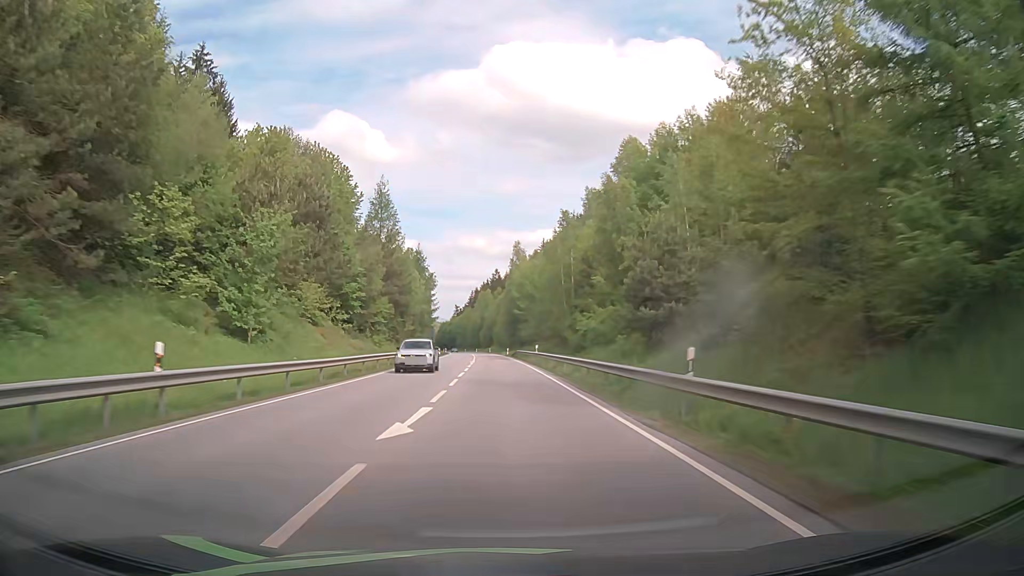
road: primary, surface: asphalt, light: Day
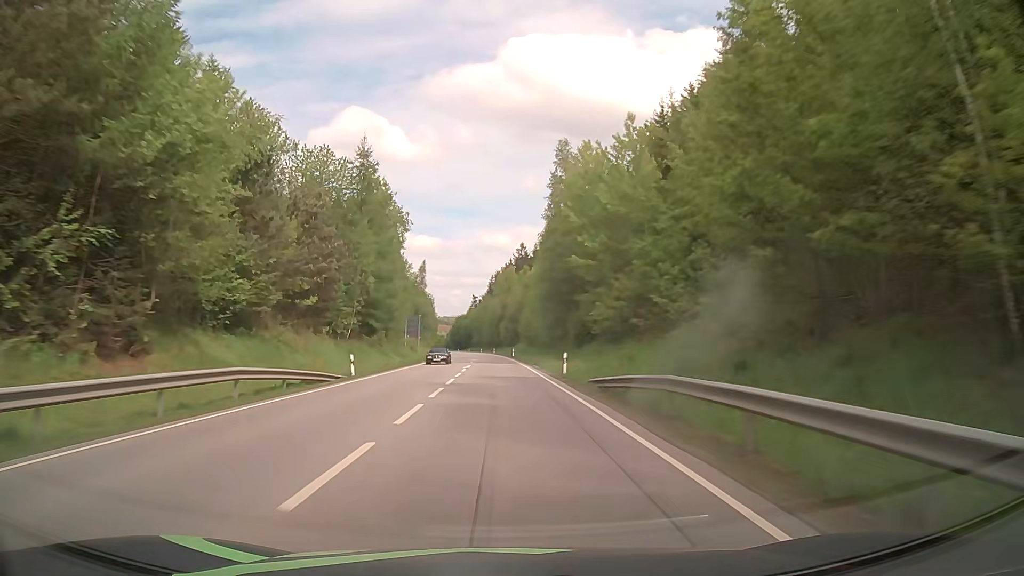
(+0.4, +64.3) m; -1°
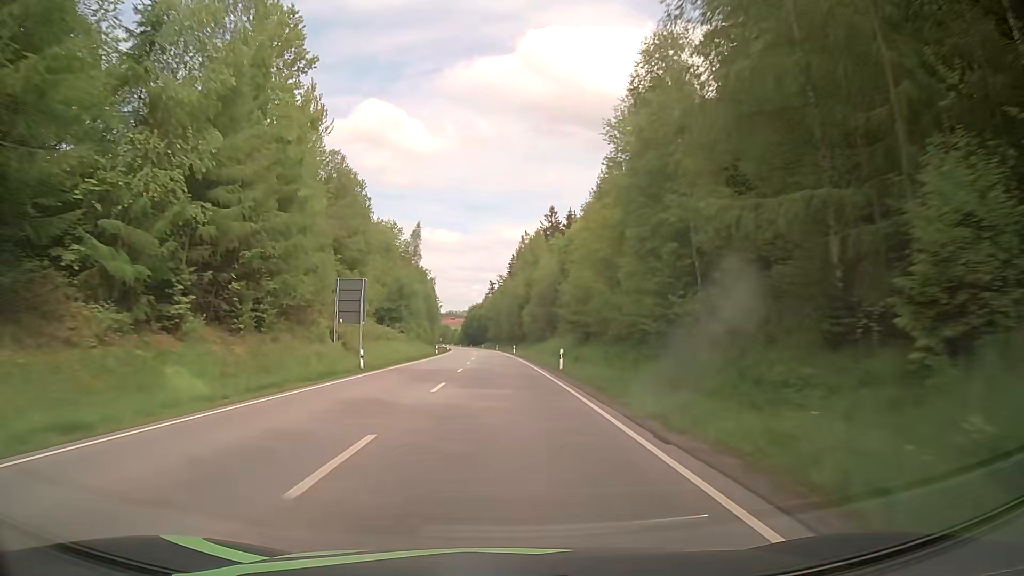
(-0.8, +48.6) m; -2°
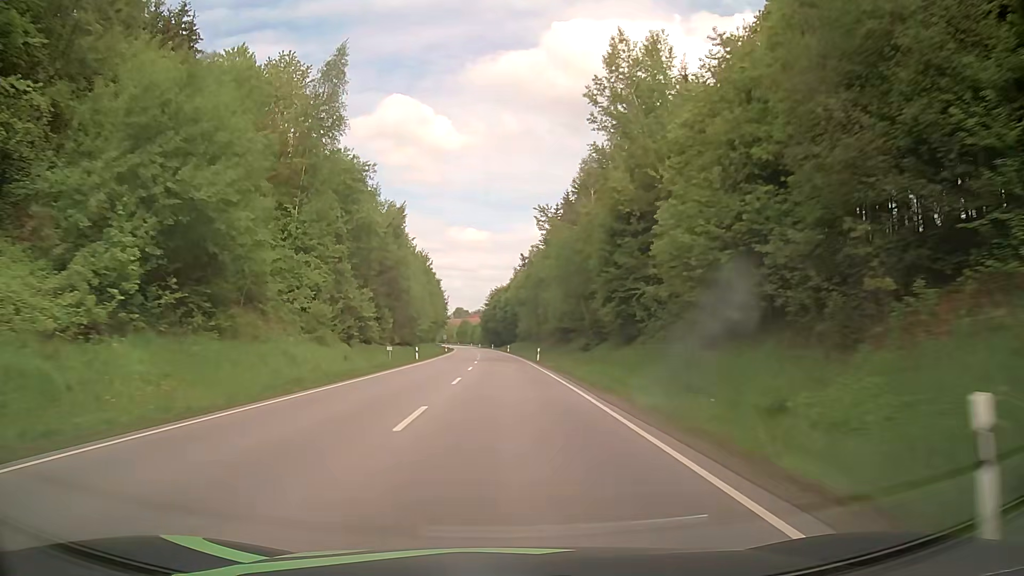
(-1.8, +78.7) m; -3°
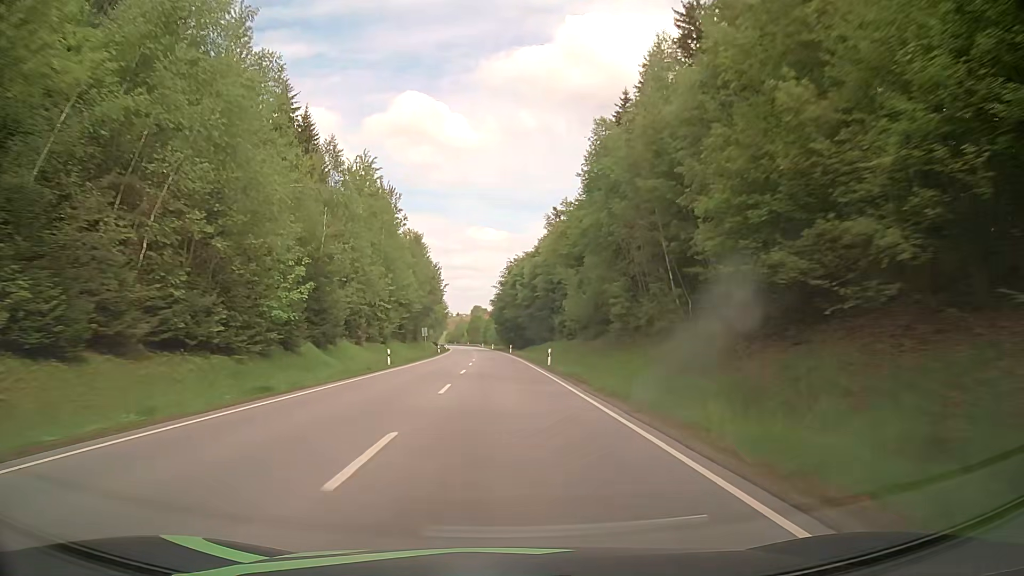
(-0.8, +63.4) m; -2°
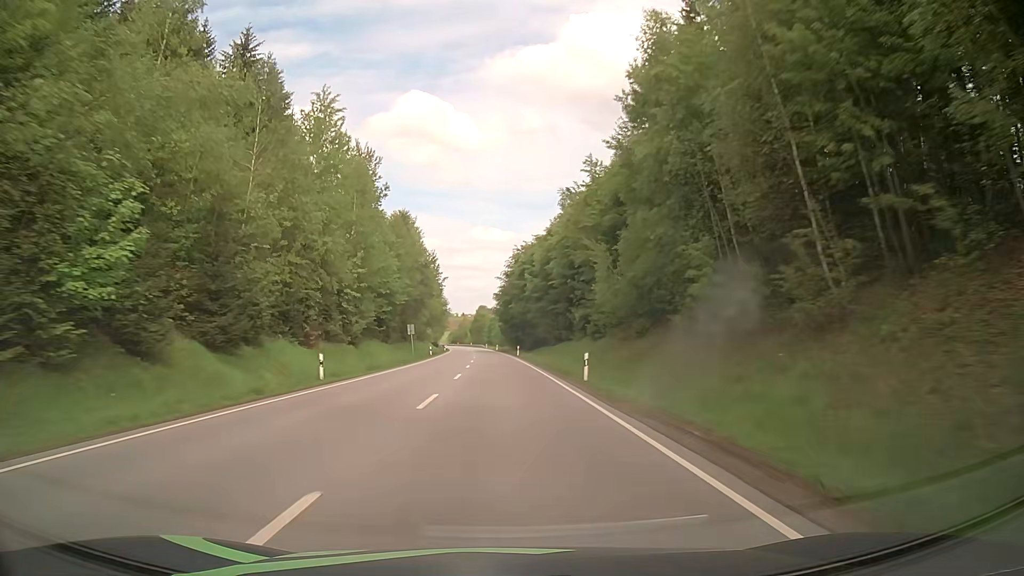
(0.0, +15.9) m; 0°
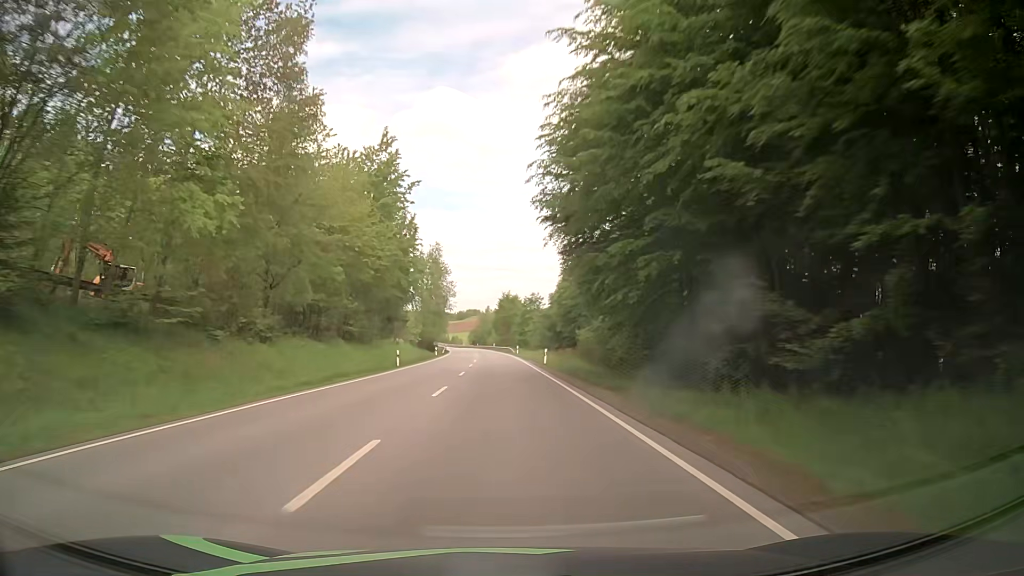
(-1.7, +79.6) m; -3°
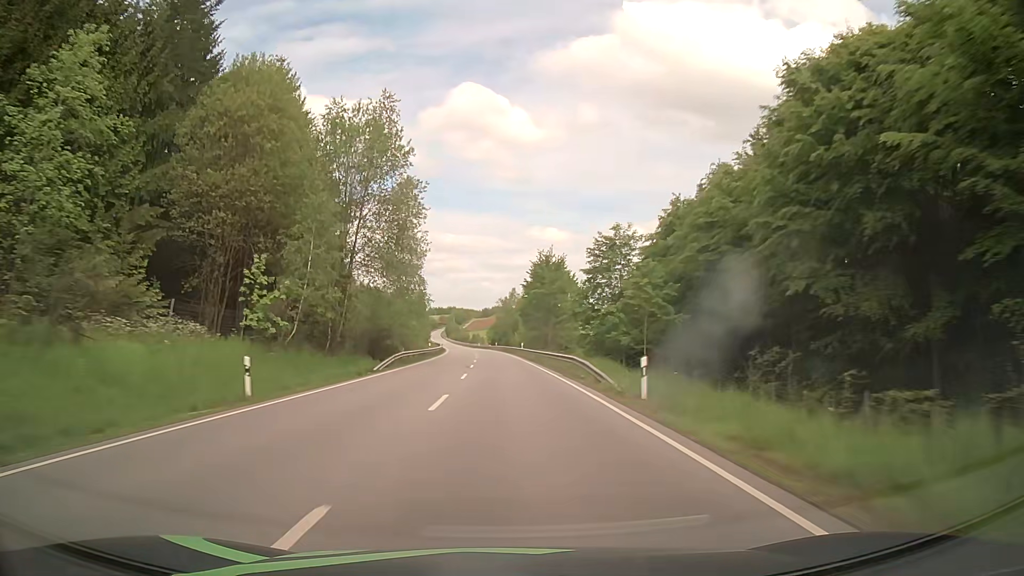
(-1.2, +62.9) m; -2°
(0, +10) (0, +20) (0, +30) (-1, +40) (-1, +50) (-1, +60) (-2, +70) (-2, +80) (-3, +90) (-4, +100) m
